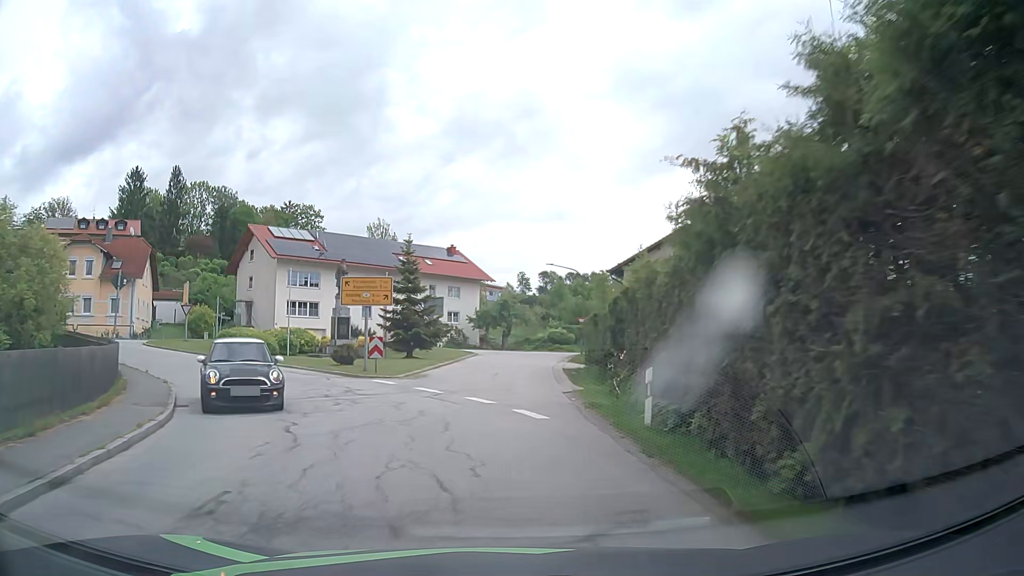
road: tertiary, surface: asphalt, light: Day
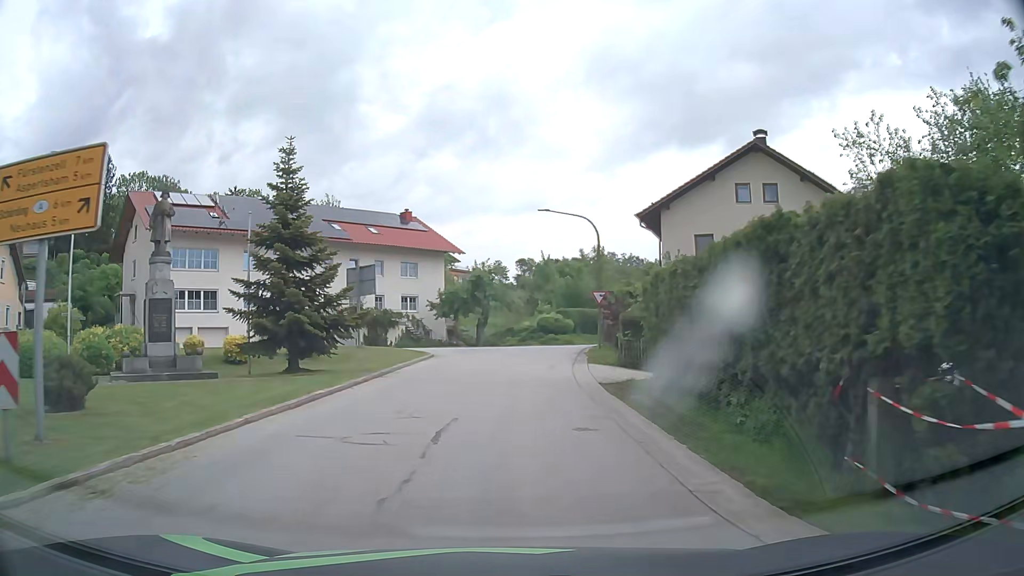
(+0.1, +18.6) m; +1°
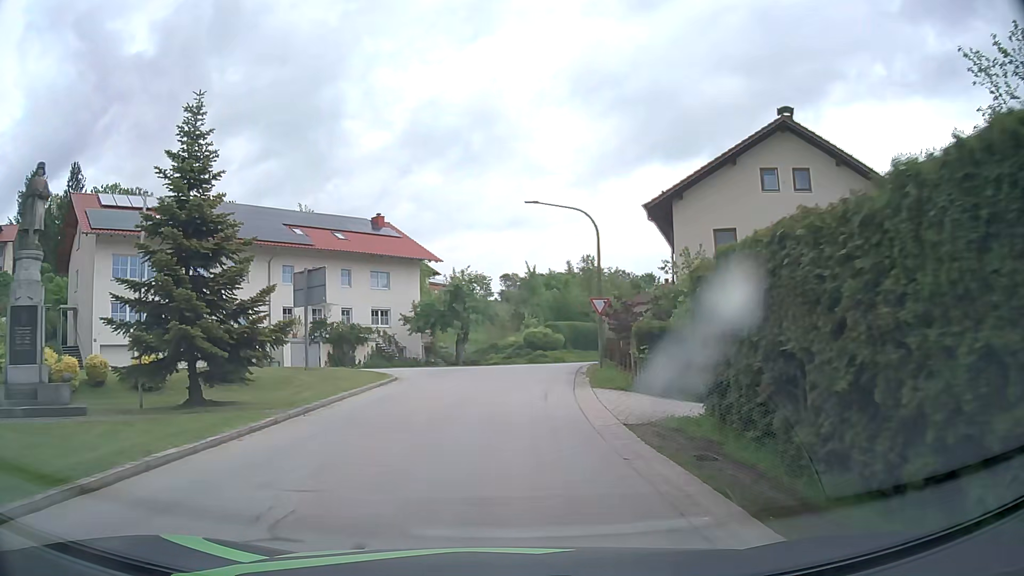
(+0.1, +5.6) m; +1°
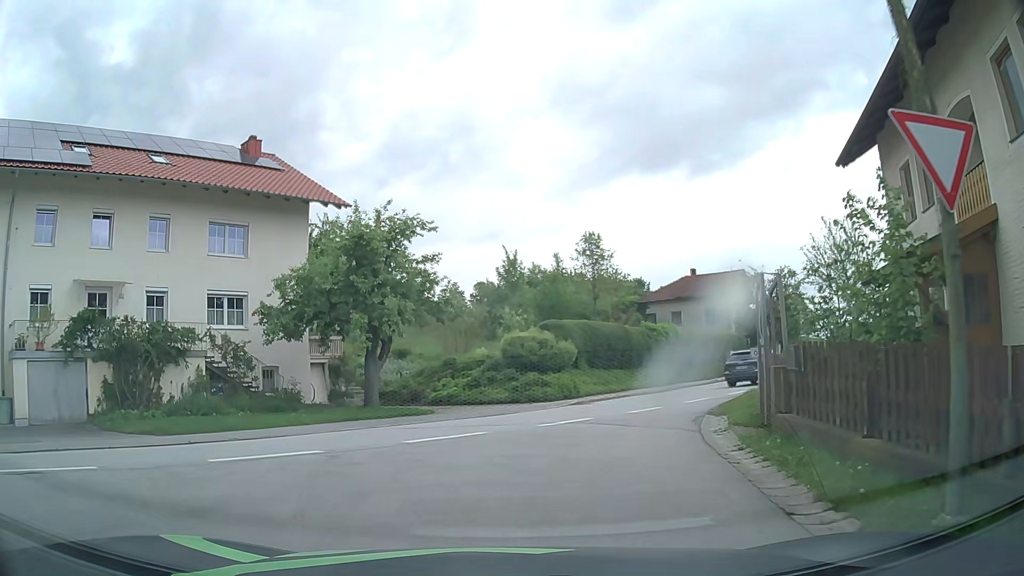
(+0.6, +23.0) m; +3°
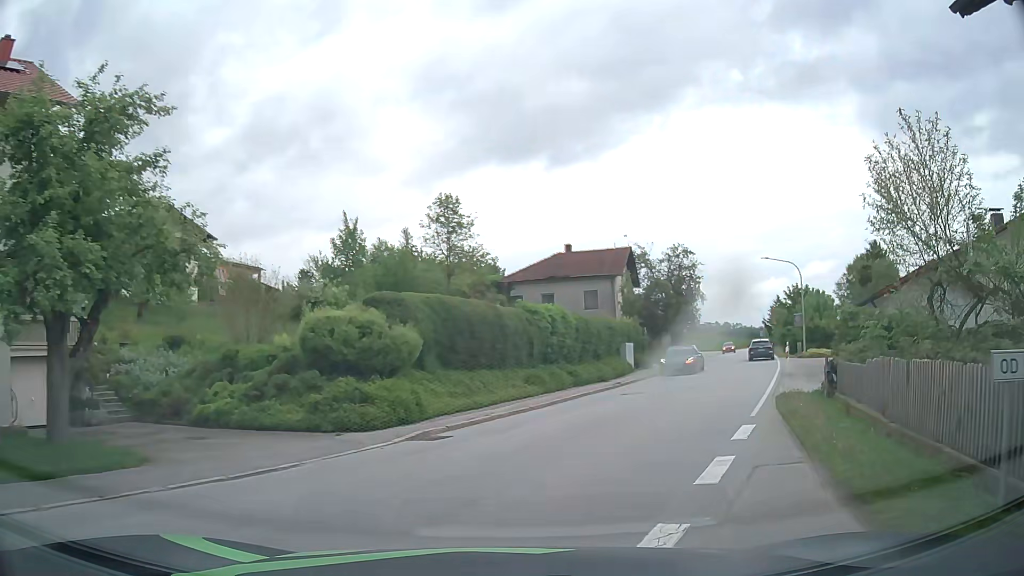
(+0.8, +10.8) m; +11°
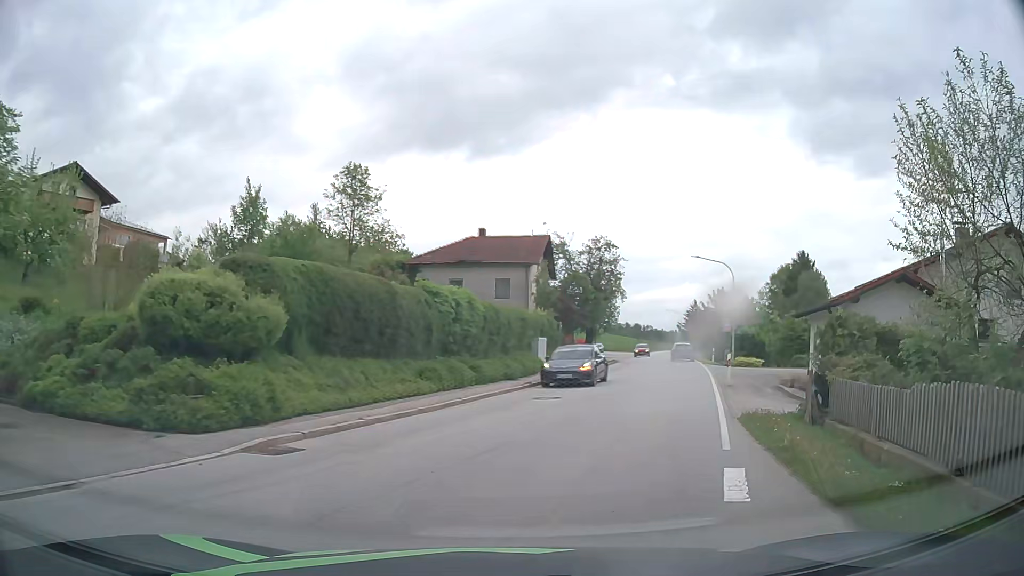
(+0.2, +3.8) m; +7°
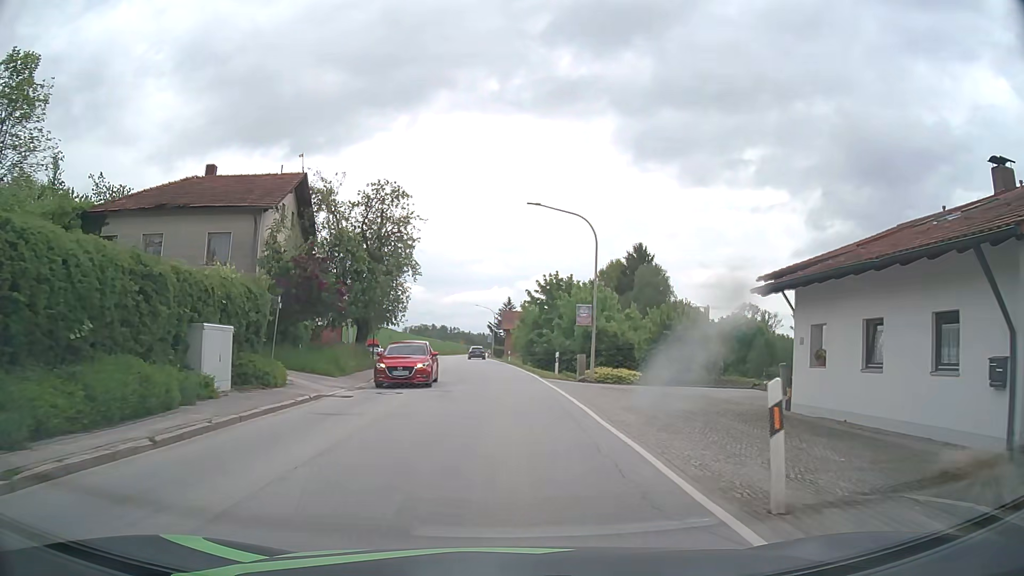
(+4.1, +17.9) m; +18°
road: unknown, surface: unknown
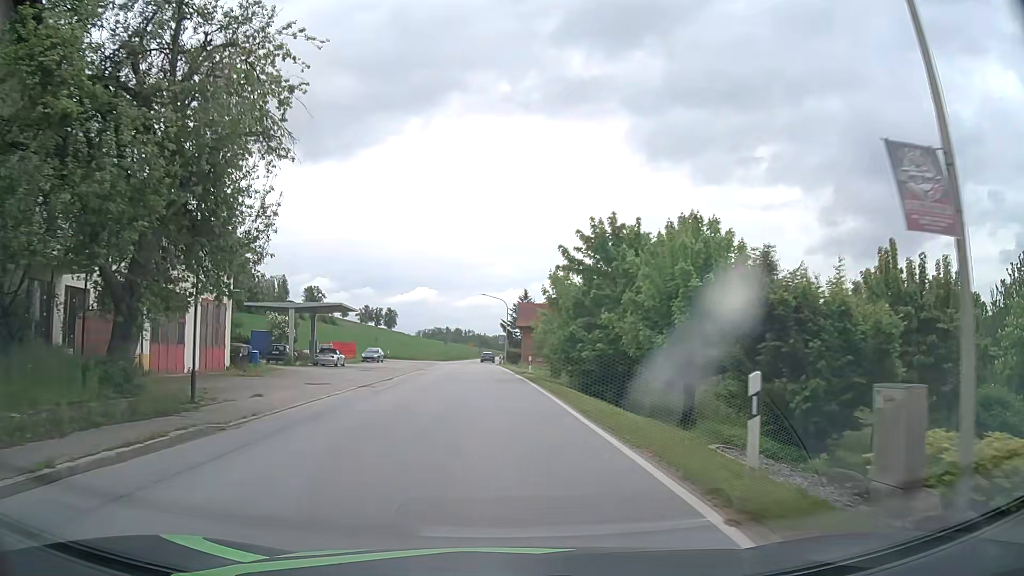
(-0.1, +23.6) m; -1°
